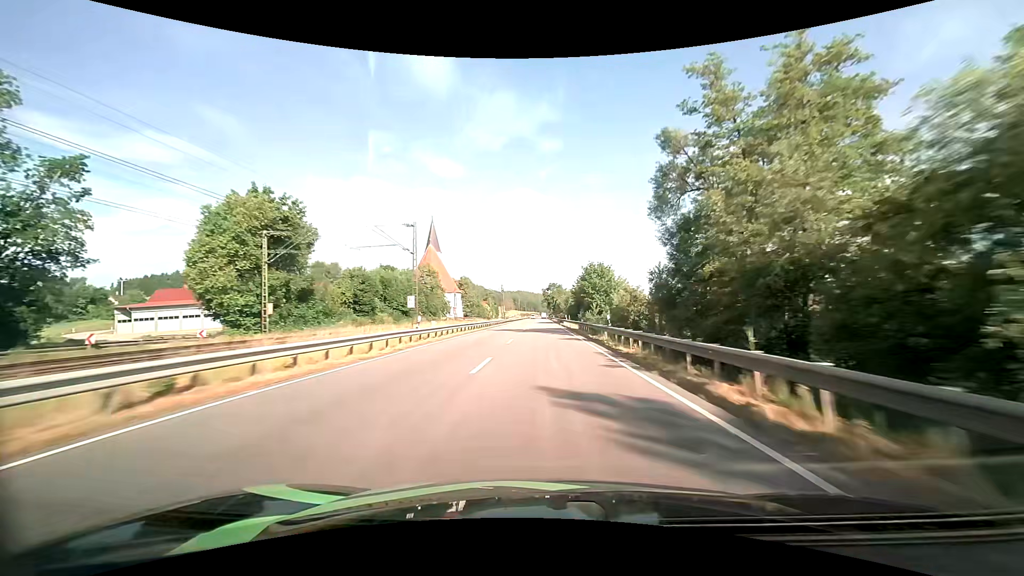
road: primary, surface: asphalt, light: Day
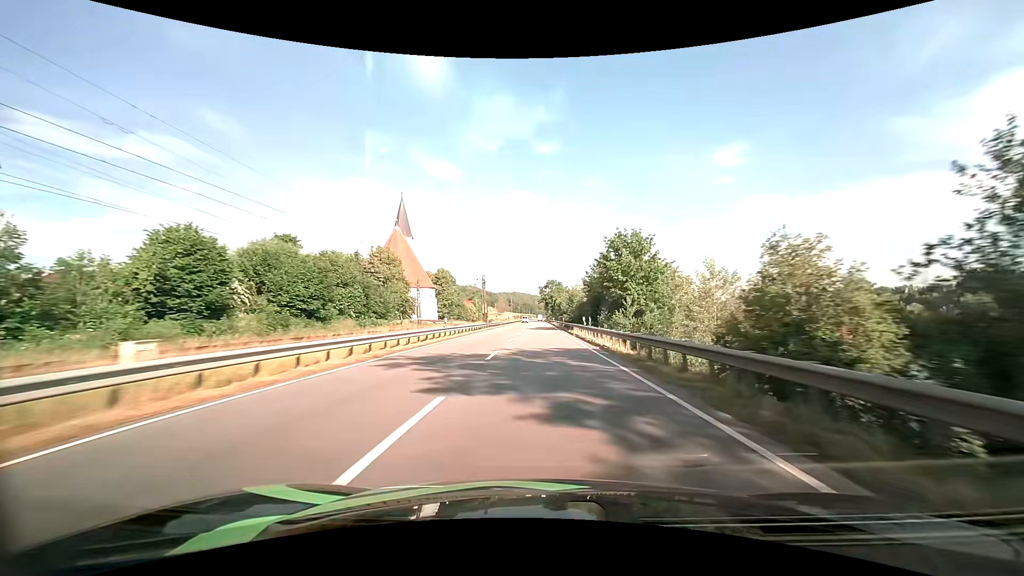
(+0.2, +31.9) m; 0°
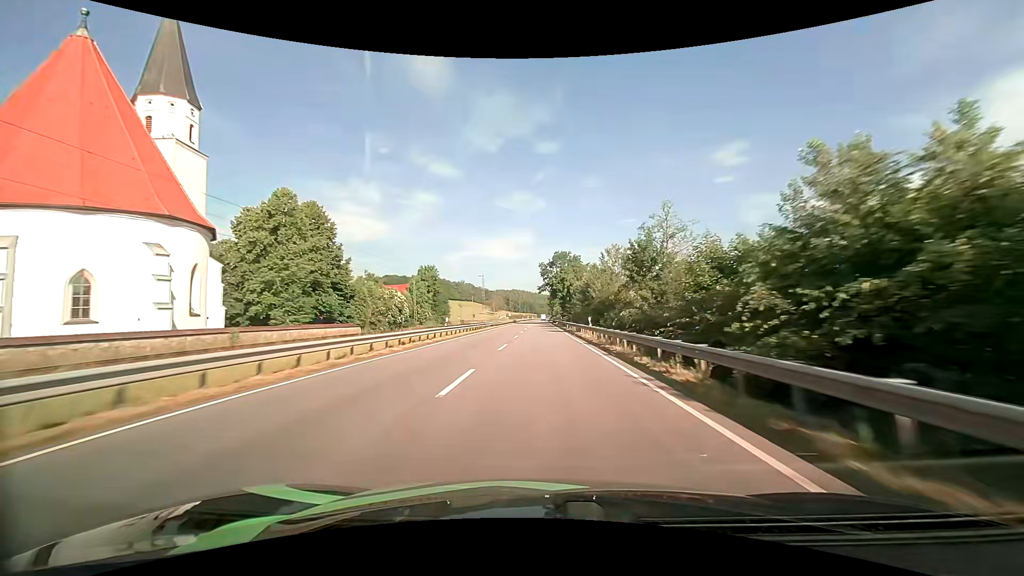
(+0.6, +80.2) m; 0°
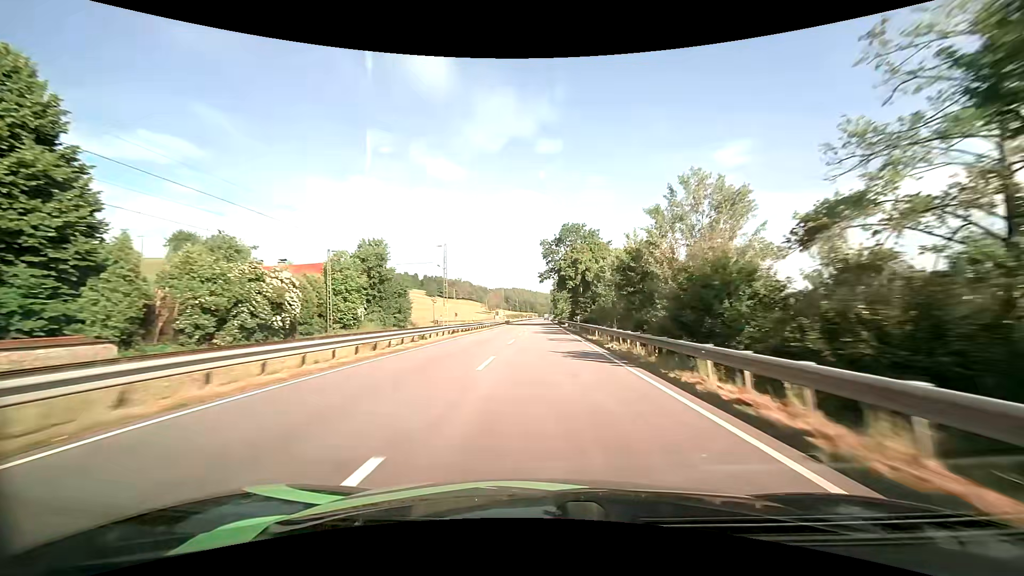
(-0.1, +32.2) m; 0°
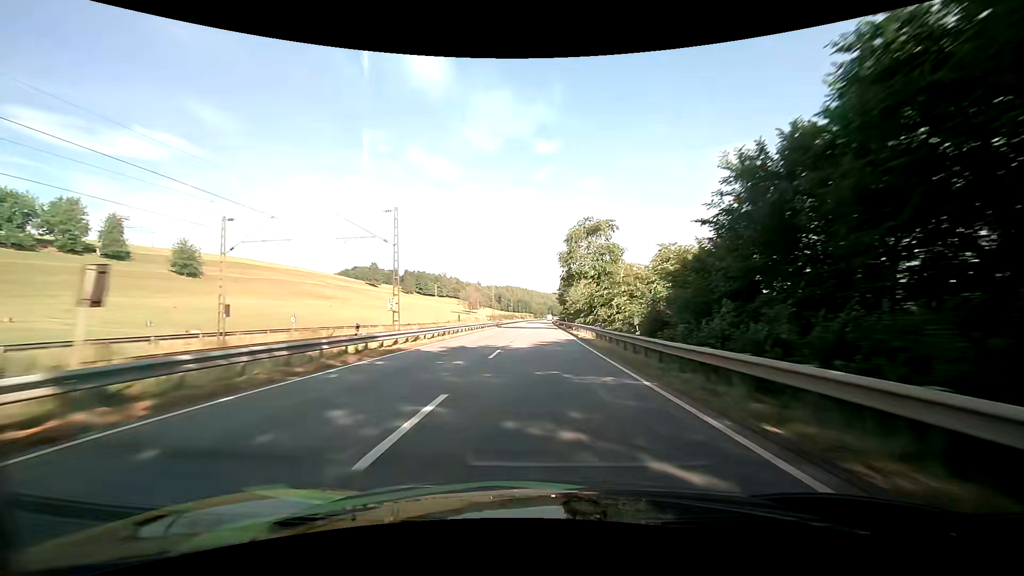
(+0.3, +80.8) m; 0°
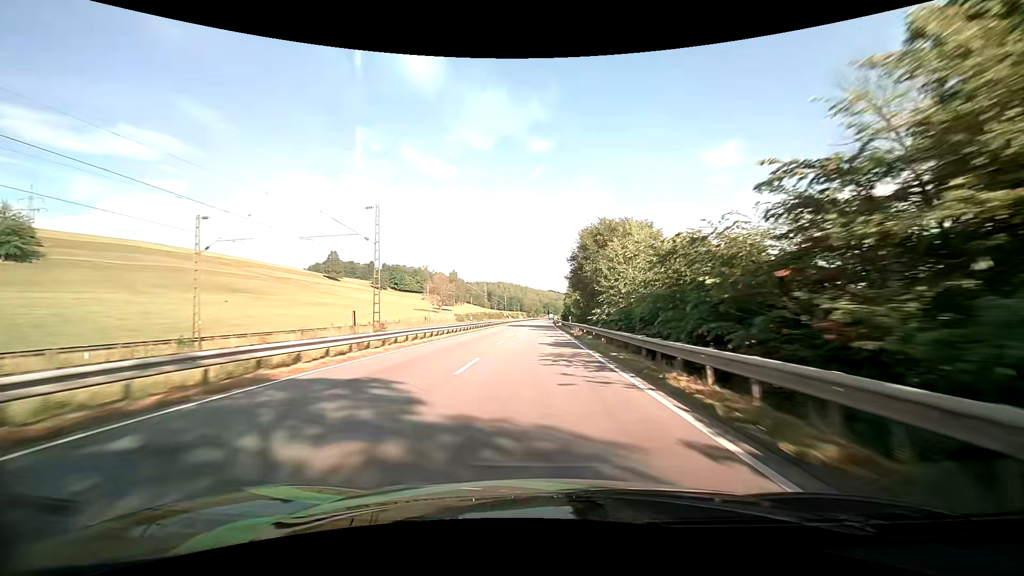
(+0.2, +65.3) m; +1°
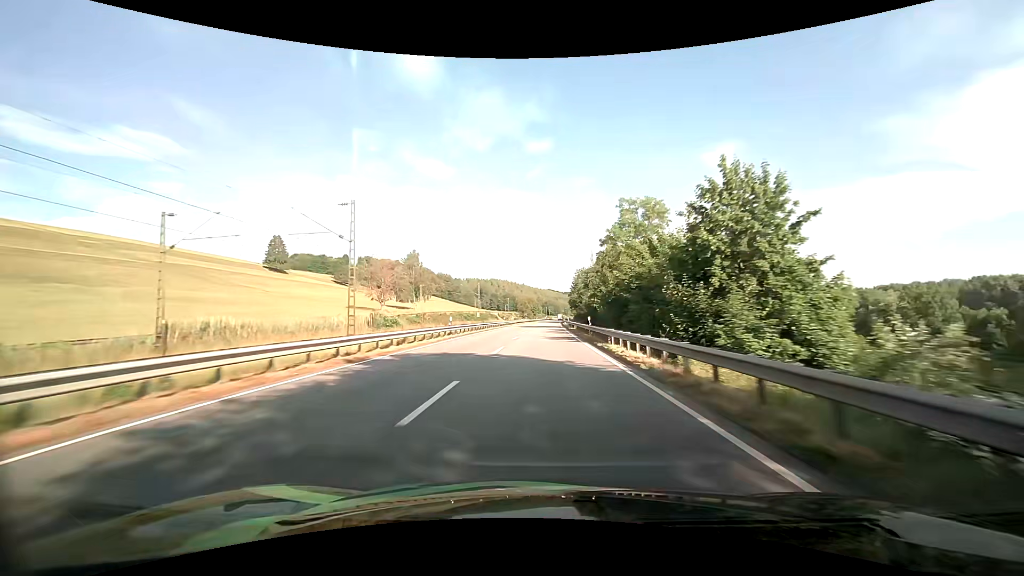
(-0.5, +66.2) m; 0°
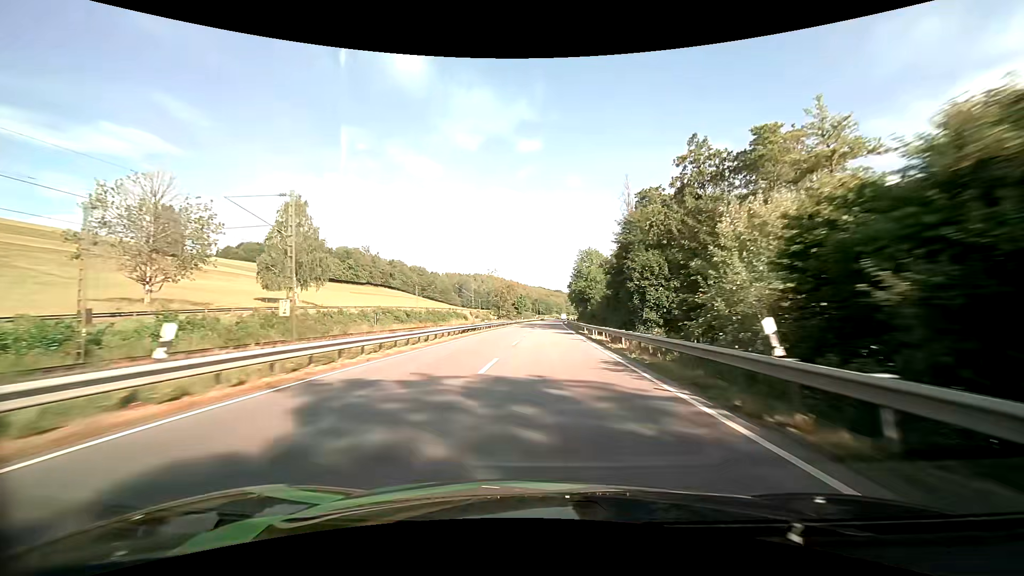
(+1.0, +66.7) m; +2°
(0, +10) (0, +20) (0, +30) (0, +40) (0, +50) (0, +60) (0, +70) (+1, +80) (+1, +90) (+1, +100) m
